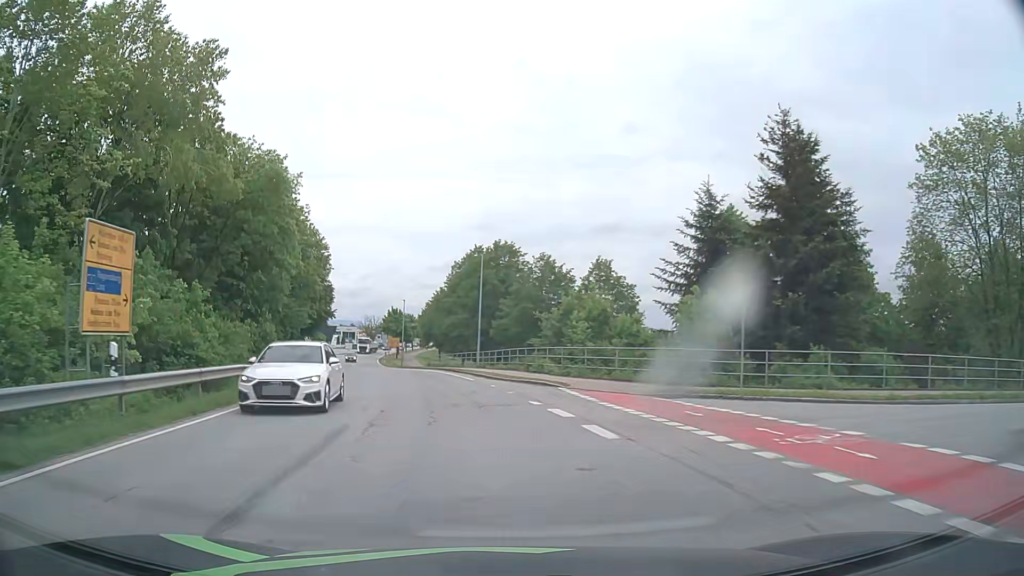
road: tertiary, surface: asphalt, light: Day
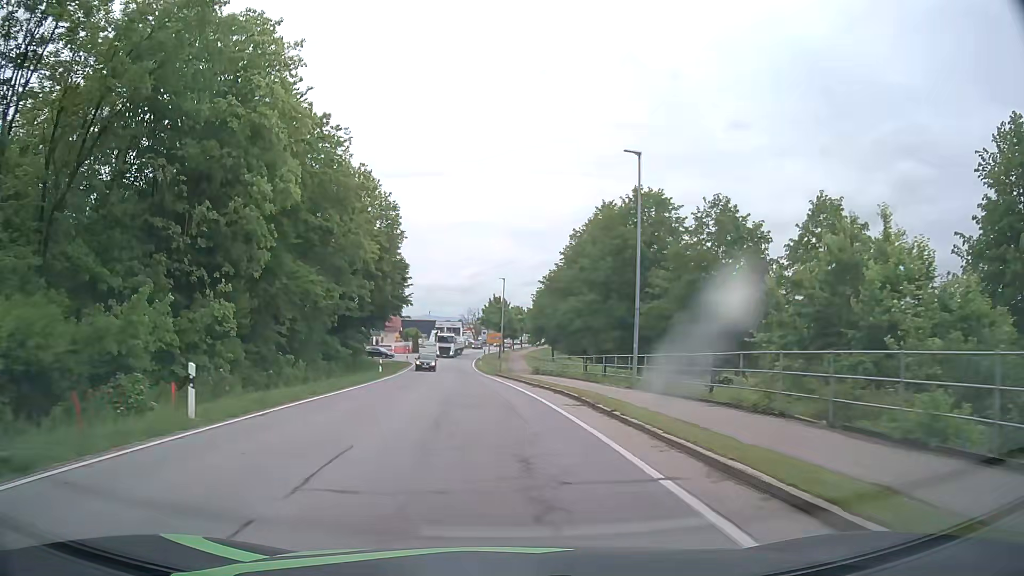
(-2.1, +23.3) m; -9°
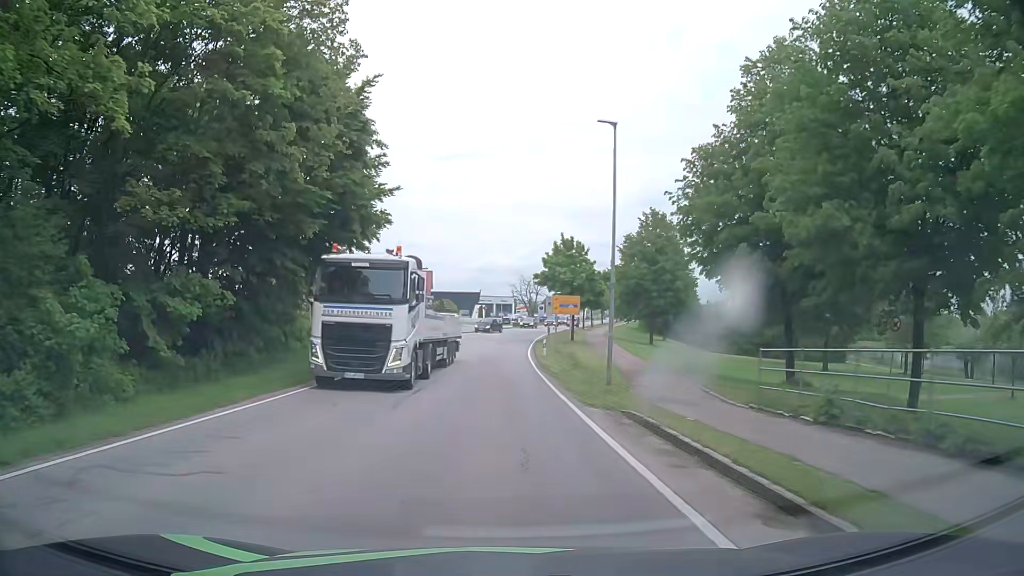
(-1.9, +38.2) m; -4°
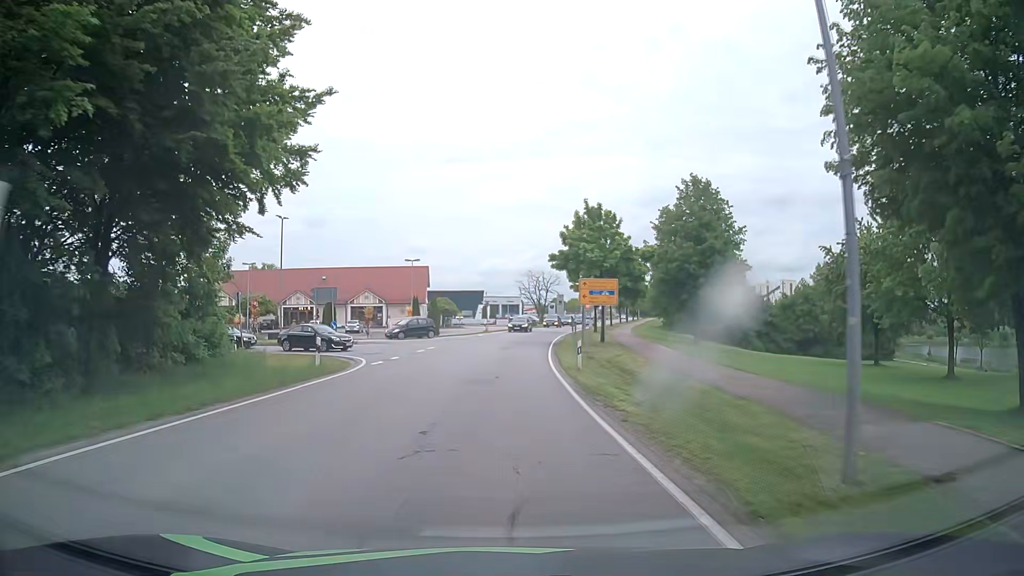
(-0.1, +14.4) m; 0°
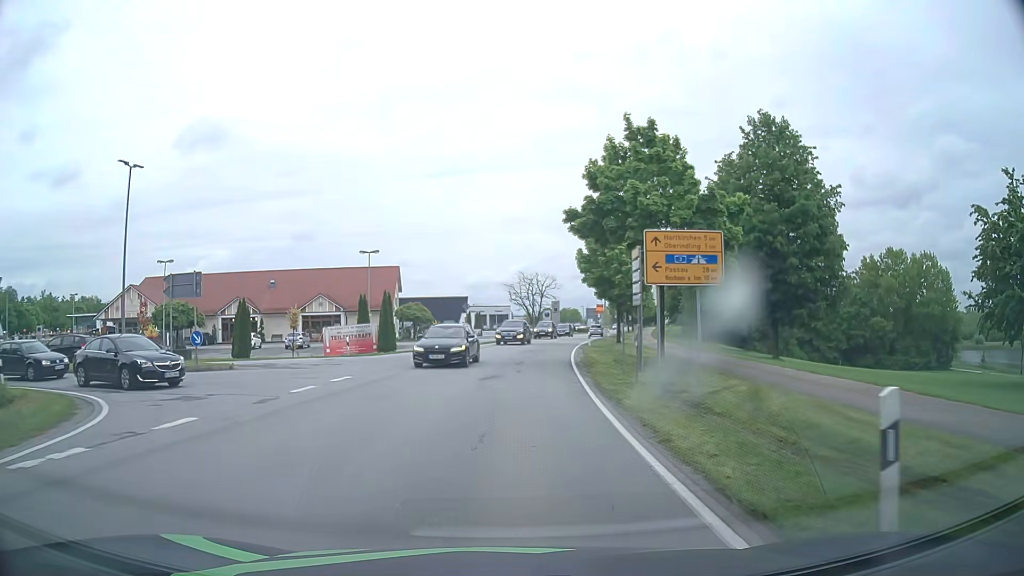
(0.0, +18.4) m; +1°
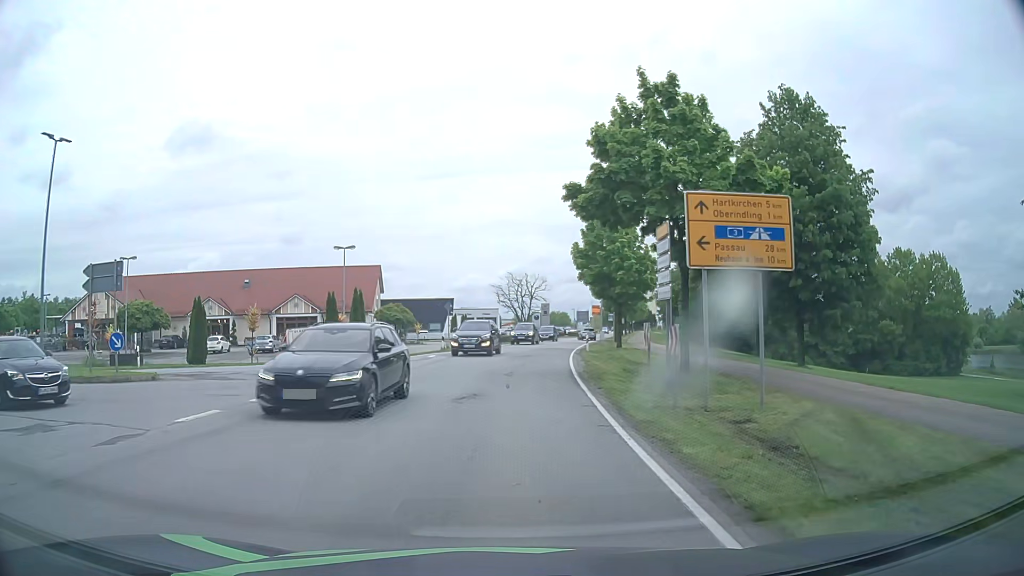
(0.0, +4.8) m; +1°
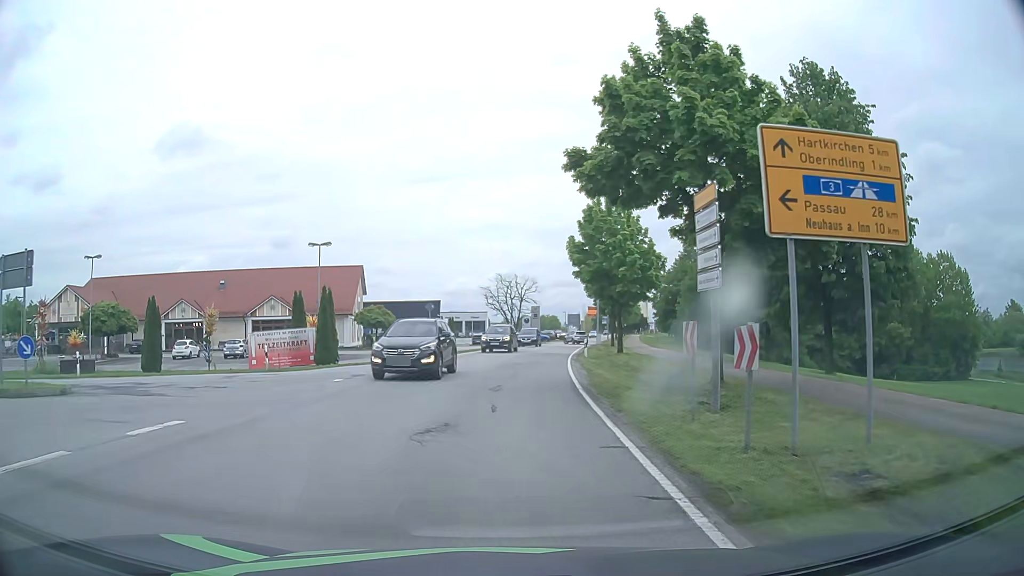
(0.0, +4.1) m; +1°
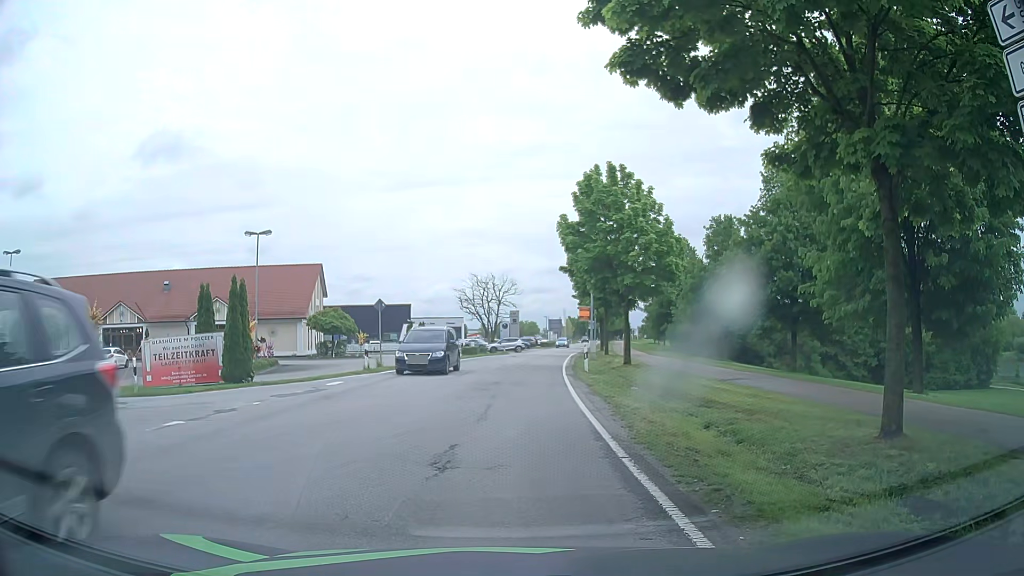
(+0.1, +7.9) m; +1°
